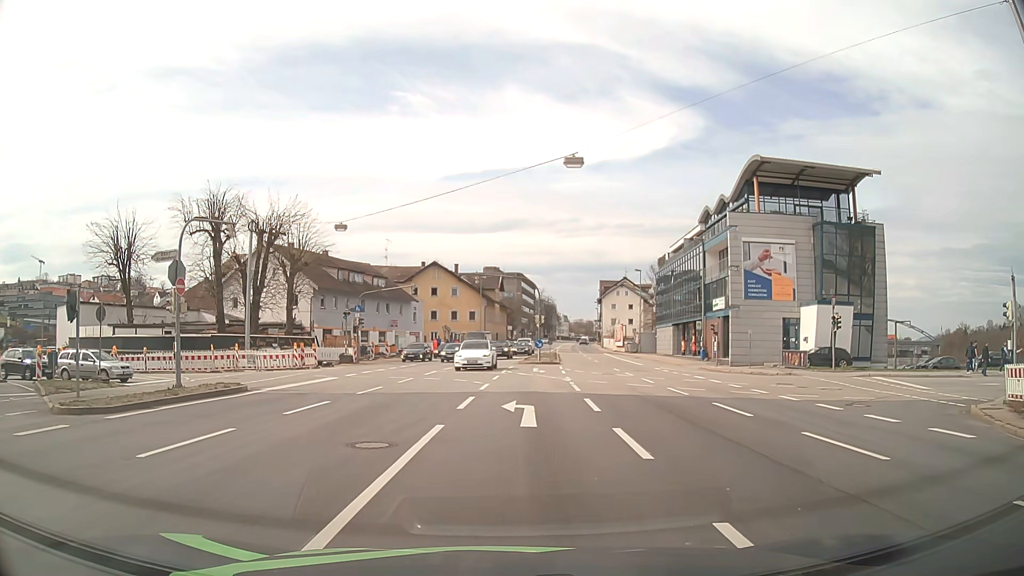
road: primary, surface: asphalt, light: Day
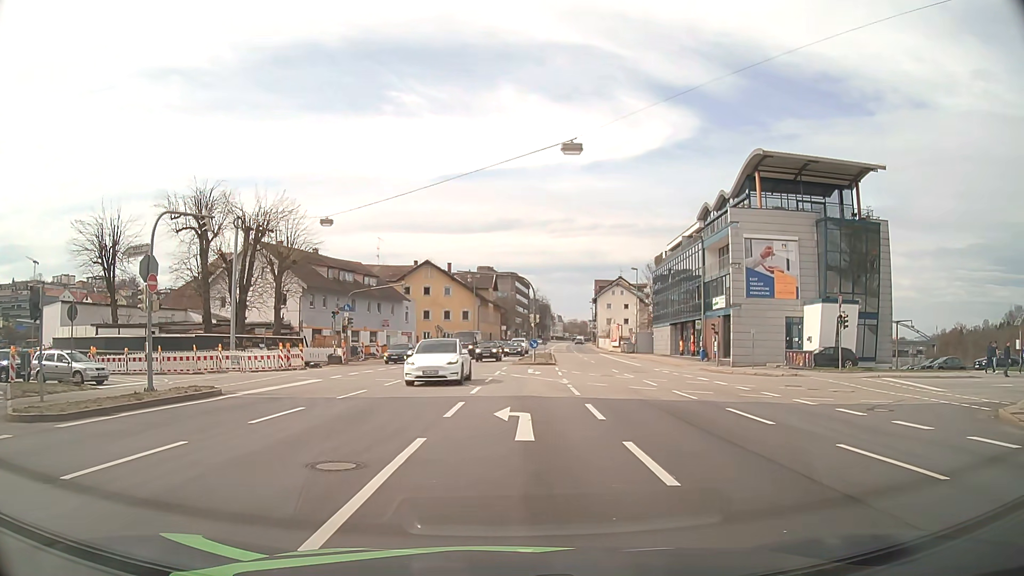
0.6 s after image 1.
(0.0, +1.7) m; -1°
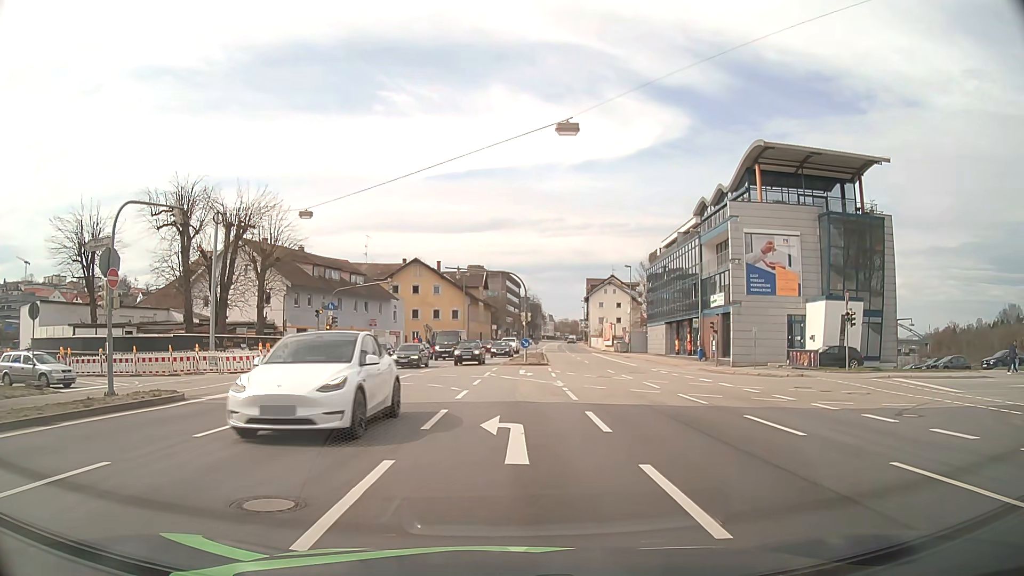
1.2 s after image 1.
(+0.1, +2.0) m; +1°
(0, +10) (0, +20) (-4, +28) (-14, +30) (-24, +31) (-34, +33) (-42, +38) (-49, +45) (-56, +53) (-63, +60) m
